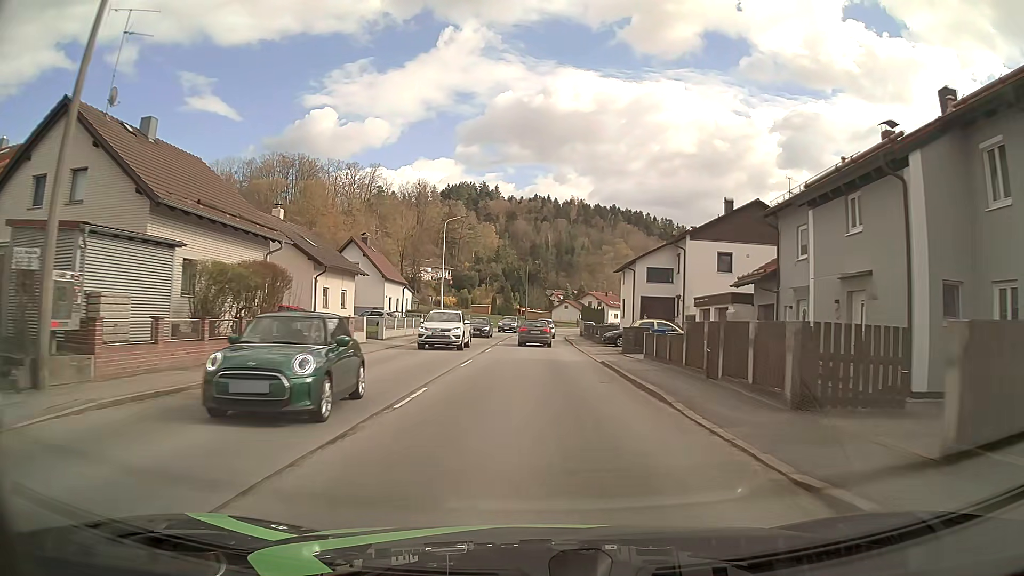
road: secondary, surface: asphalt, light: Day
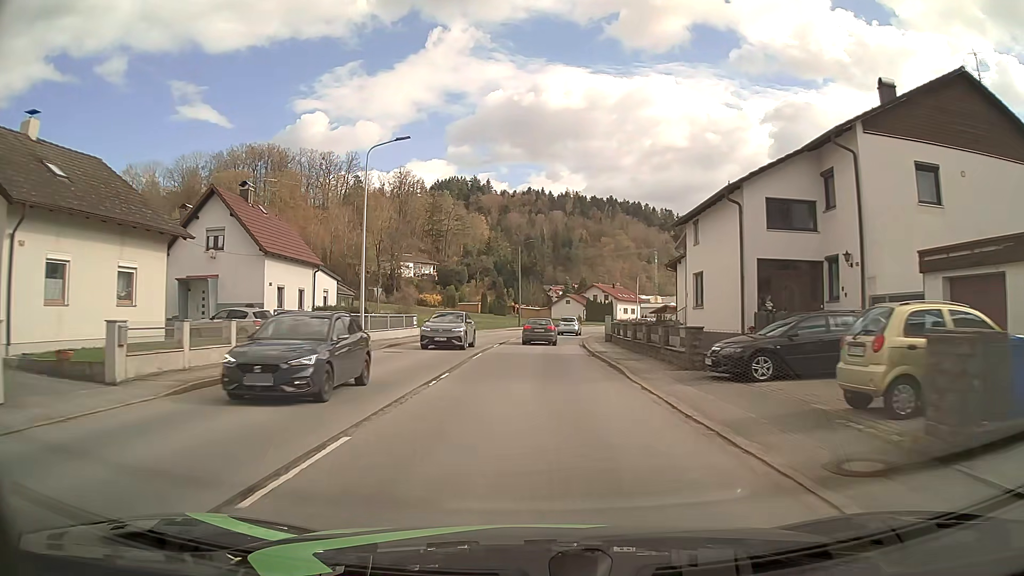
(+0.1, +23.7) m; +1°
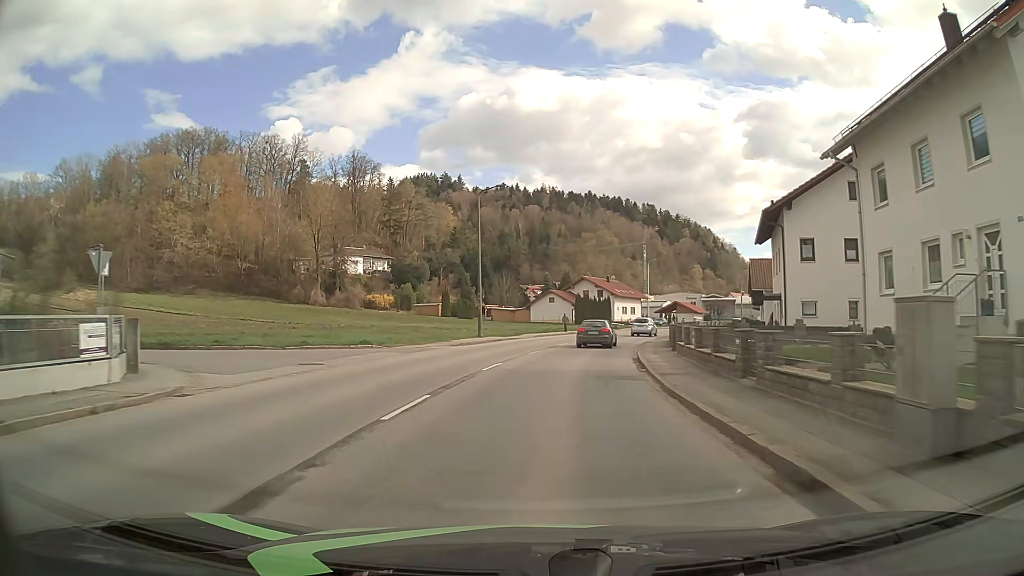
(0.0, +31.6) m; +2°
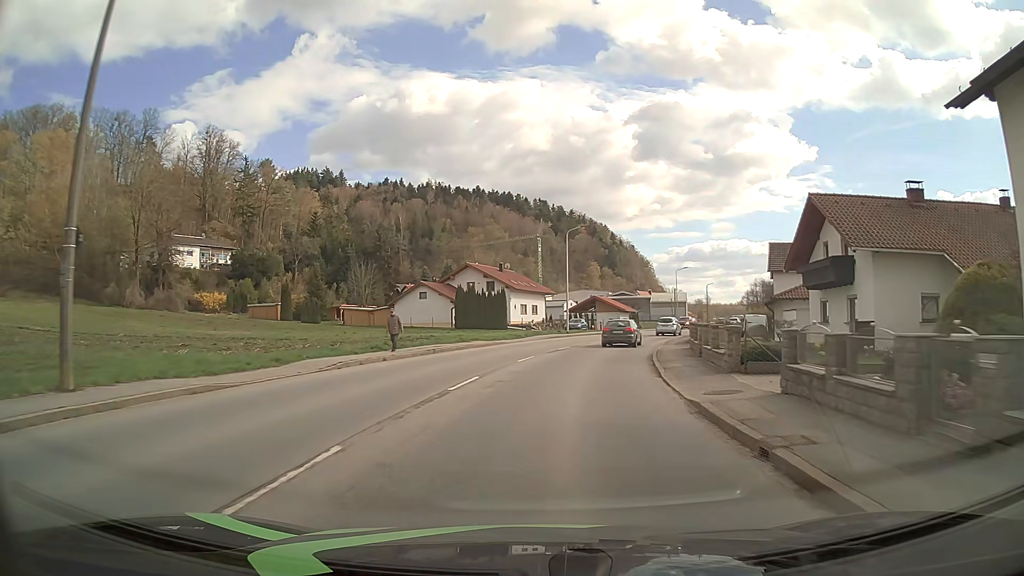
(+2.3, +31.5) m; +9°
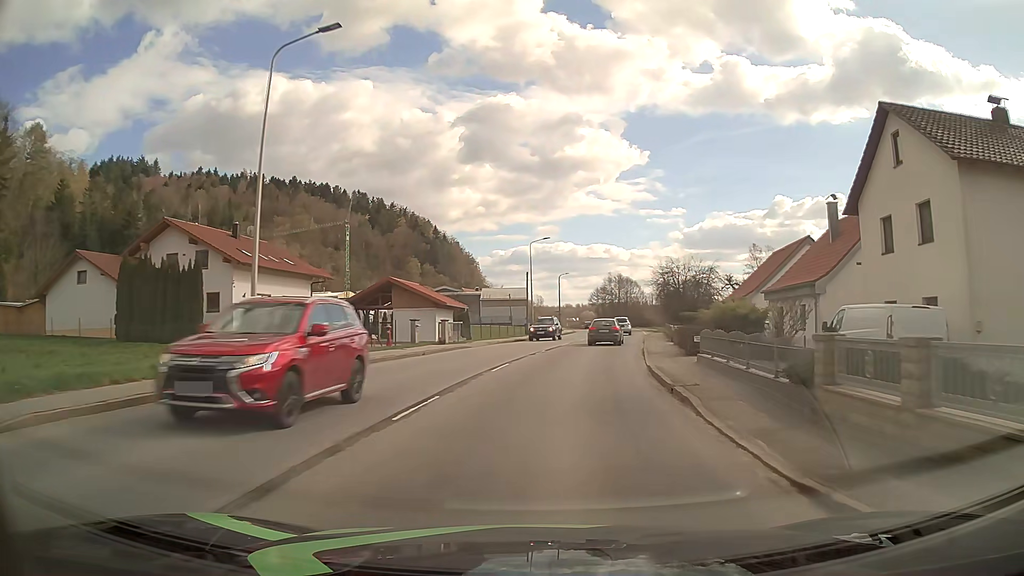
(+5.0, +39.1) m; +15°
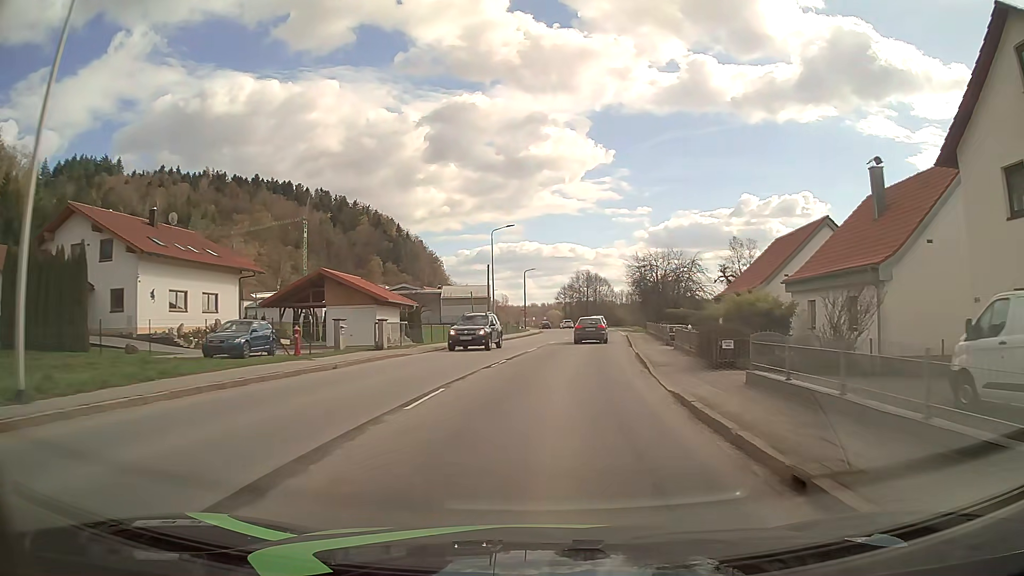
(+0.2, +7.9) m; +3°
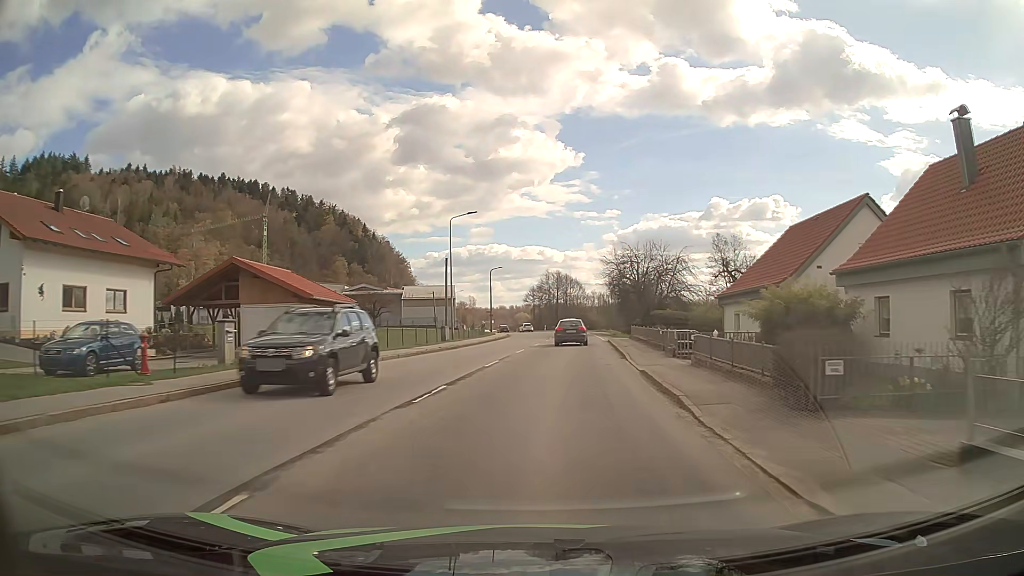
(+0.2, +7.9) m; +2°
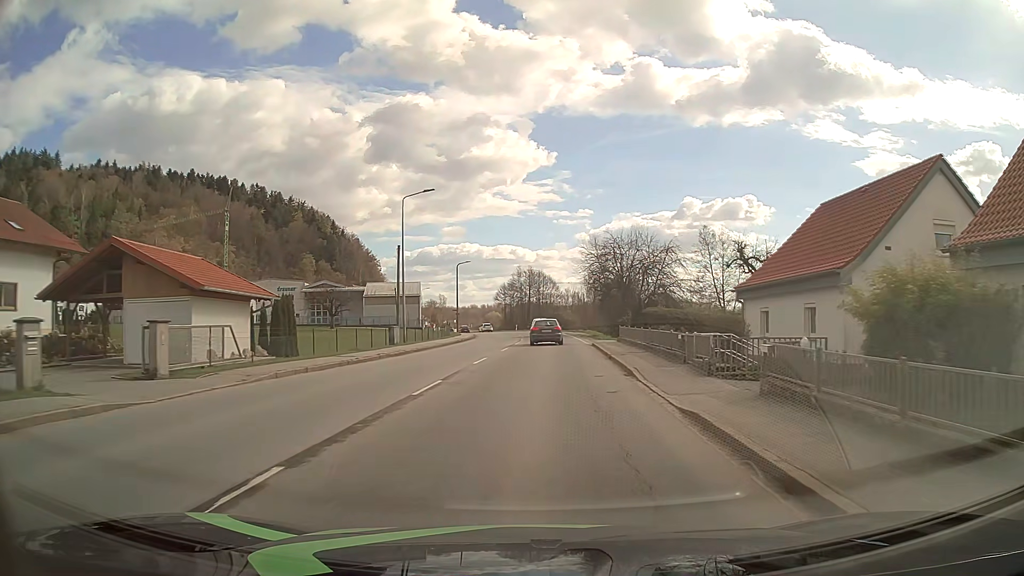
(+0.2, +7.9) m; +2°
(0, +10) (+1, +20) (+1, +30) (+1, +40) (+1, +50) (+1, +60) (0, +70) (0, +80) (-2, +90) (-4, +100) m
